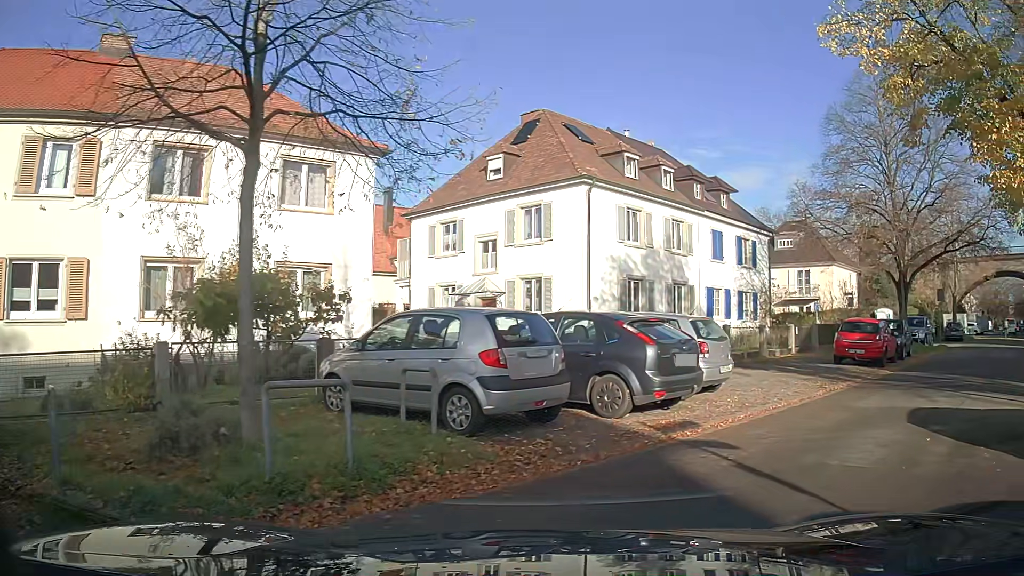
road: residential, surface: asphalt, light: Day
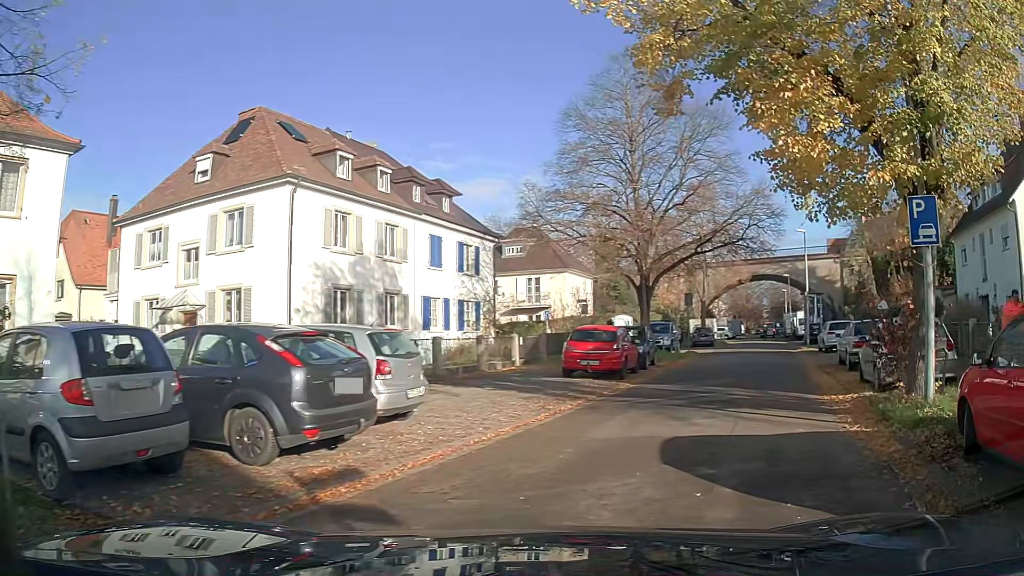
(+0.5, +2.5) m; +20°
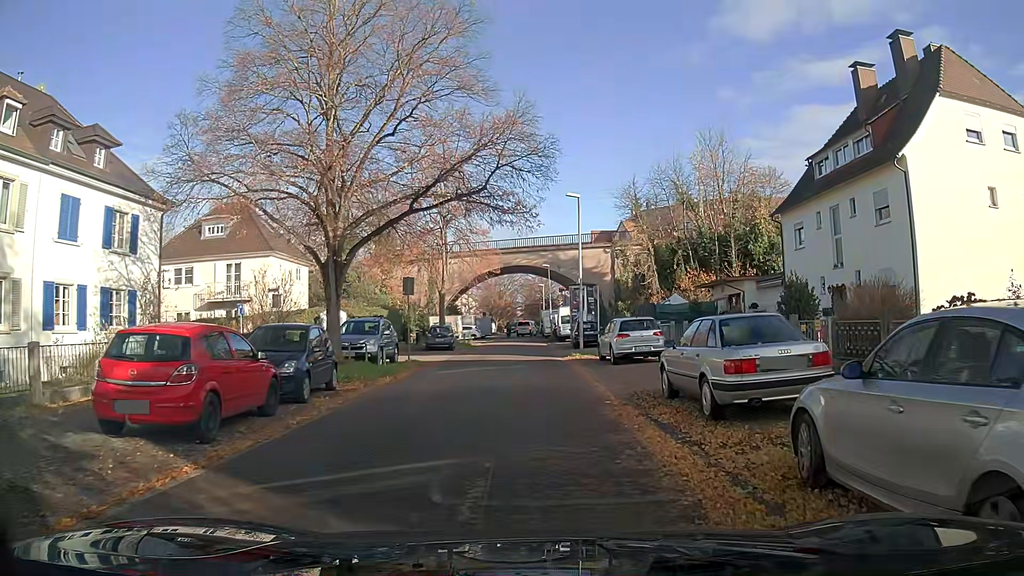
(+2.4, +10.3) m; +17°
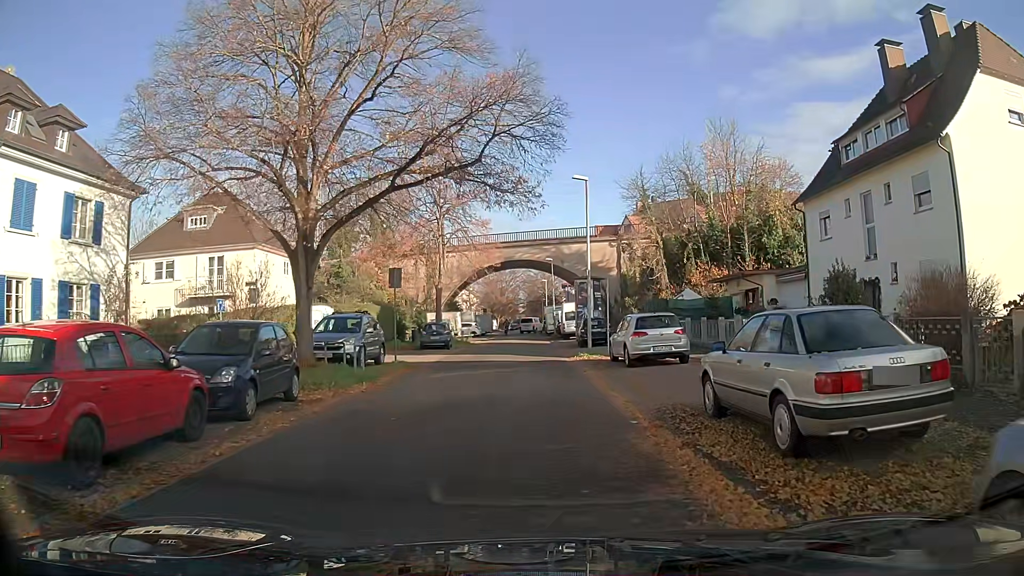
(0.0, +2.8) m; 0°
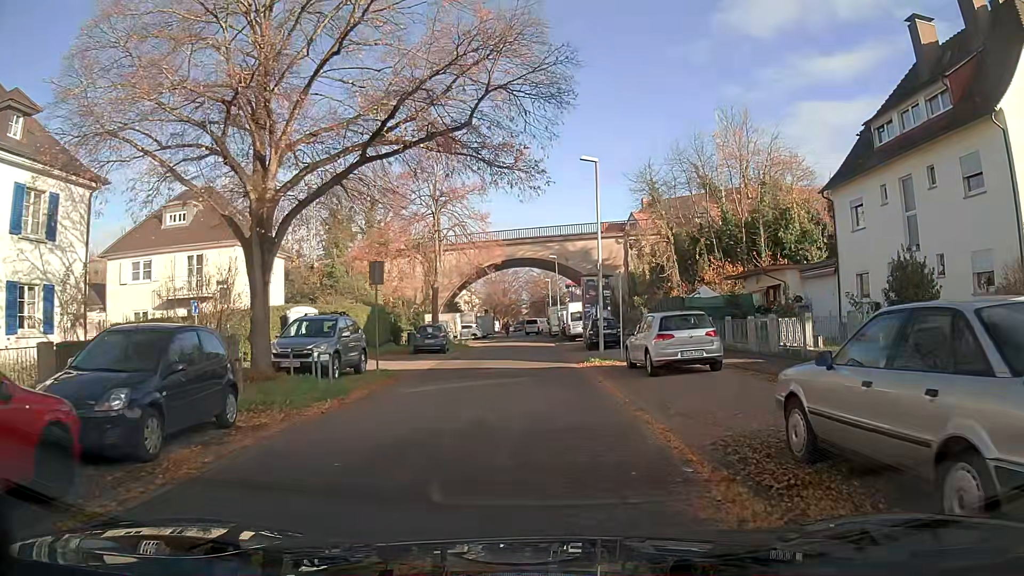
(0.0, +3.0) m; 0°
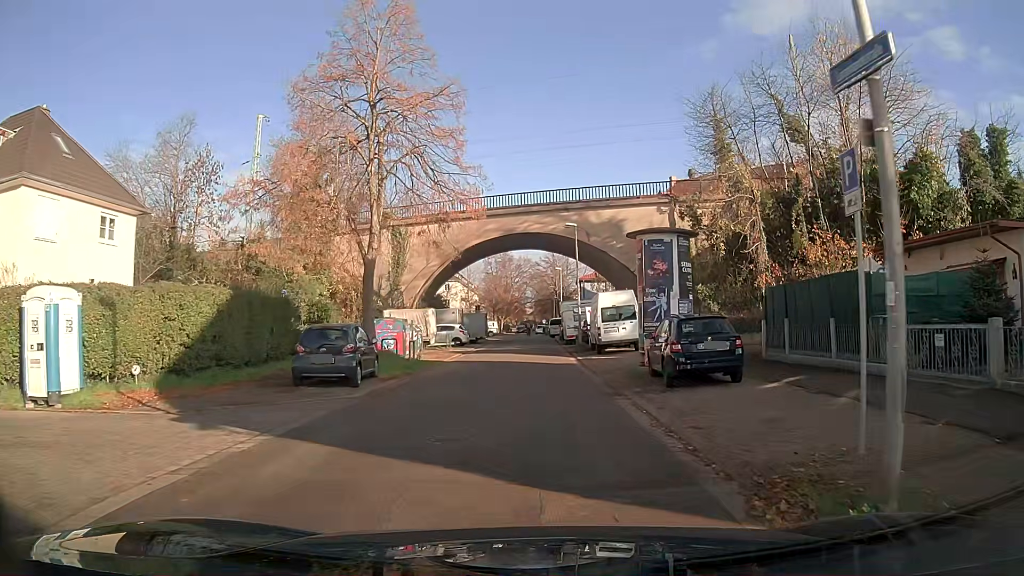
(-0.1, +17.6) m; -1°
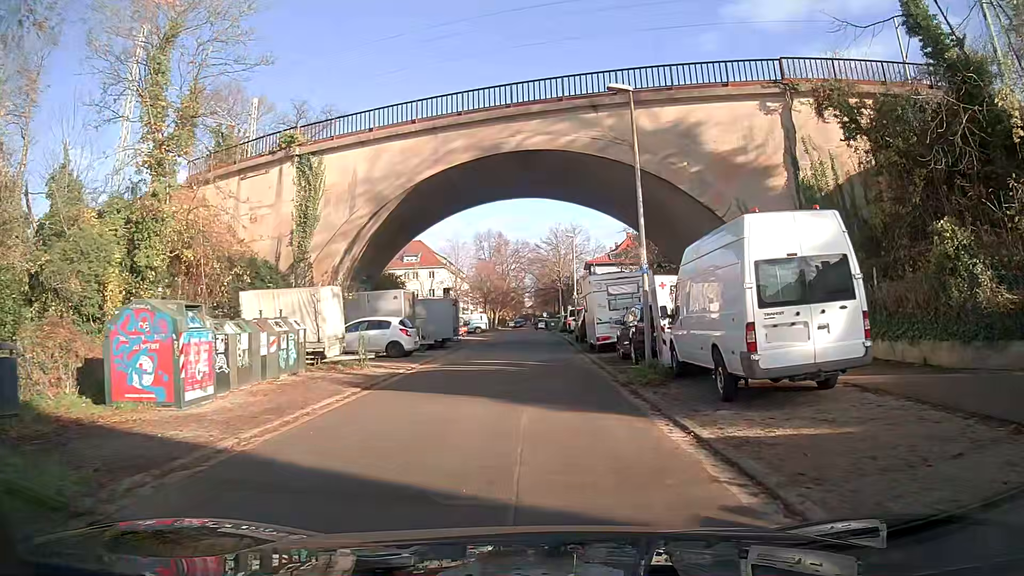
(0.0, +20.1) m; 0°
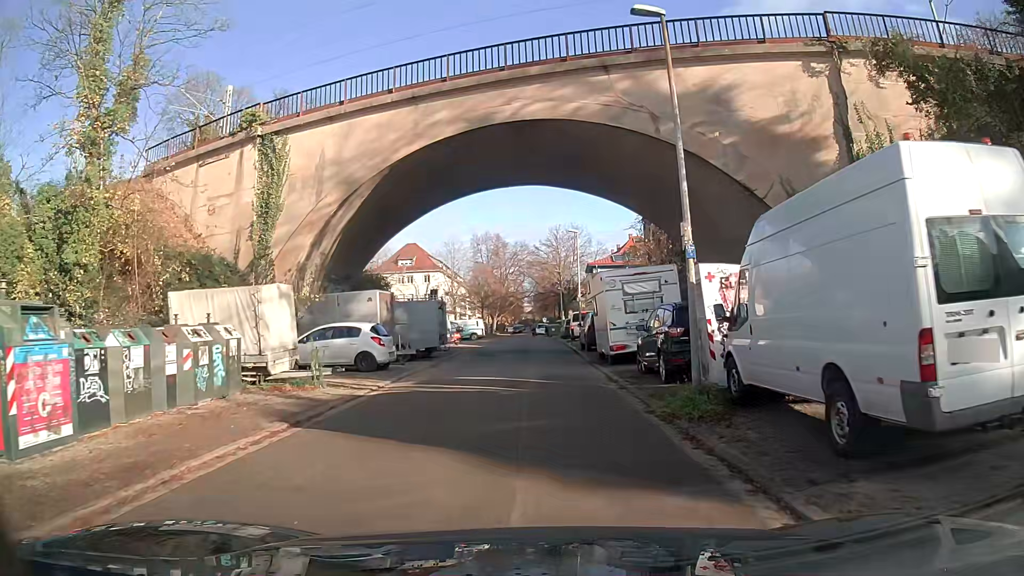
(0.0, +4.3) m; 0°
